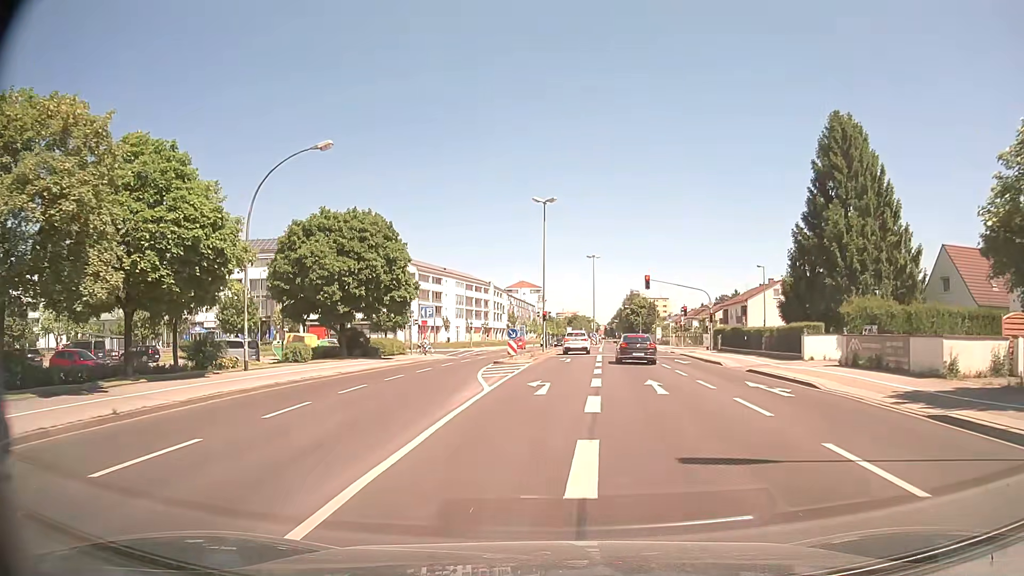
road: secondary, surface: asphalt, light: Day
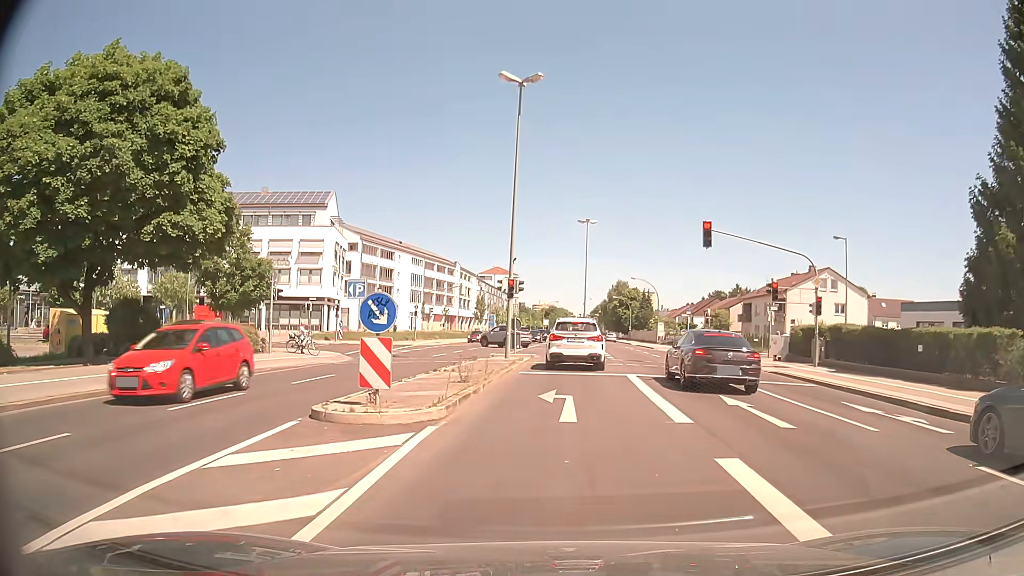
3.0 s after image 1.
(+0.6, +25.3) m; +3°
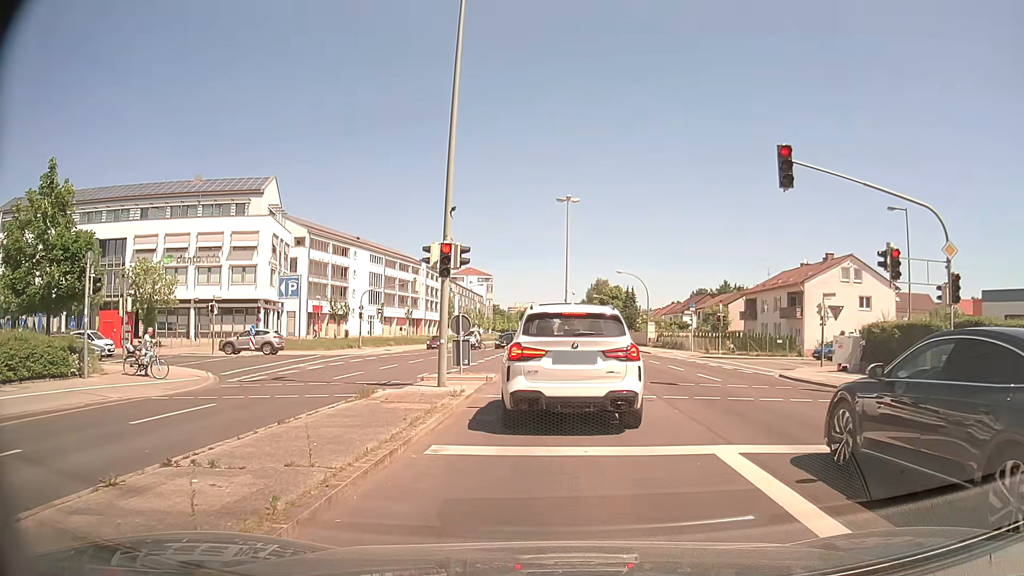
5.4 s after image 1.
(+0.2, +12.1) m; +1°
